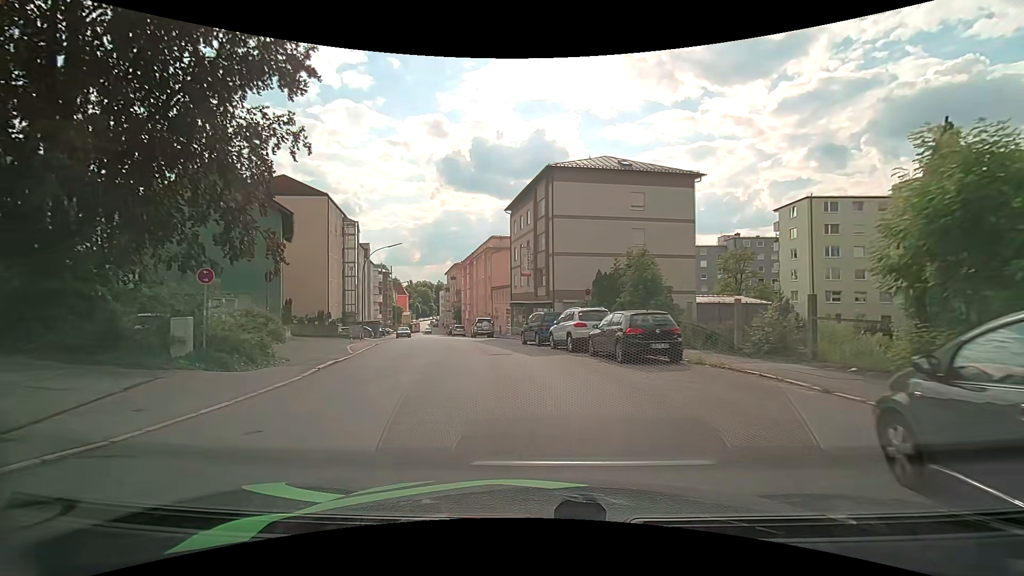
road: tertiary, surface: asphalt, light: Day
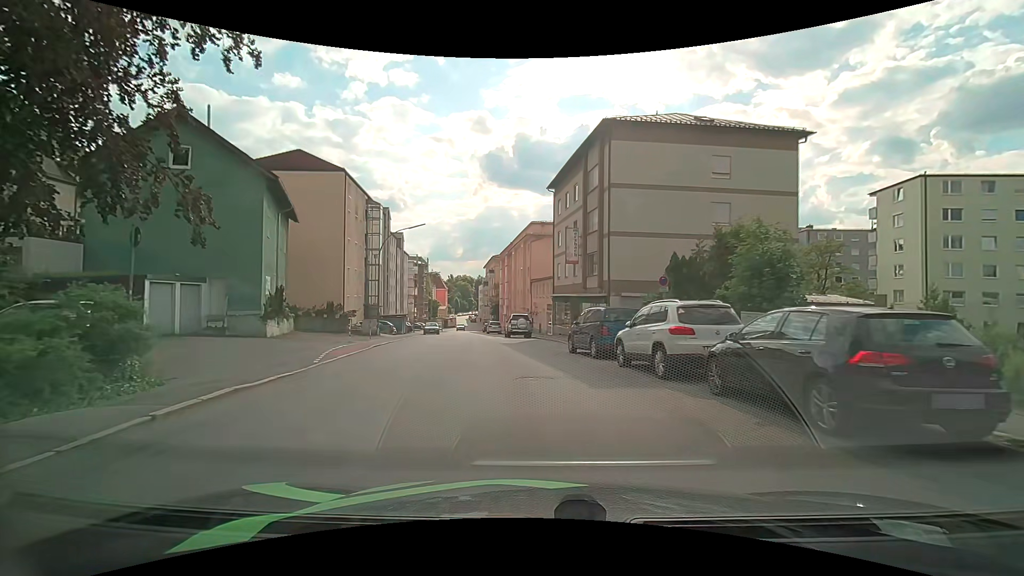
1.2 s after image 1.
(-0.3, +7.9) m; -4°
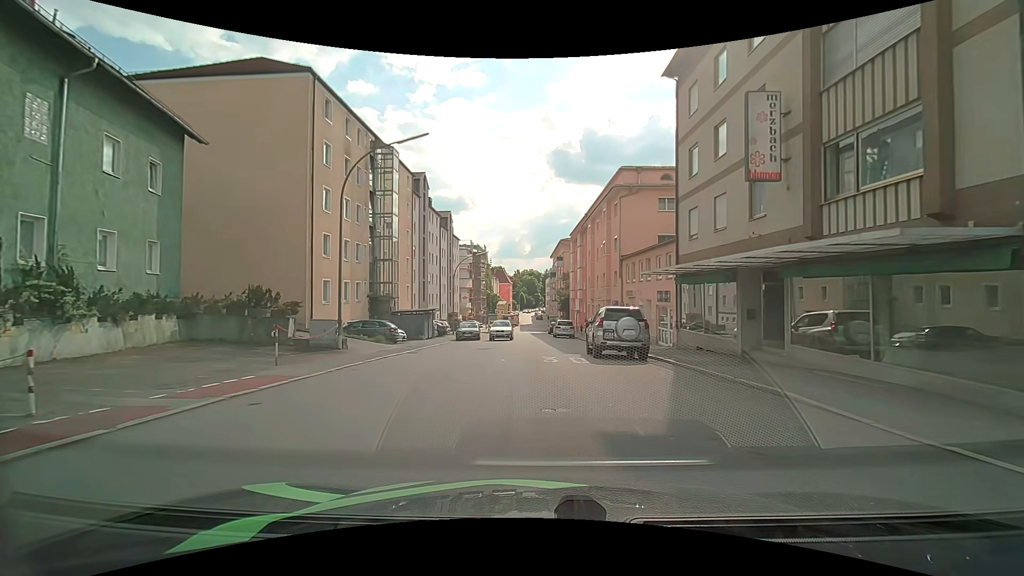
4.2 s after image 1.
(-1.7, +20.5) m; -8°
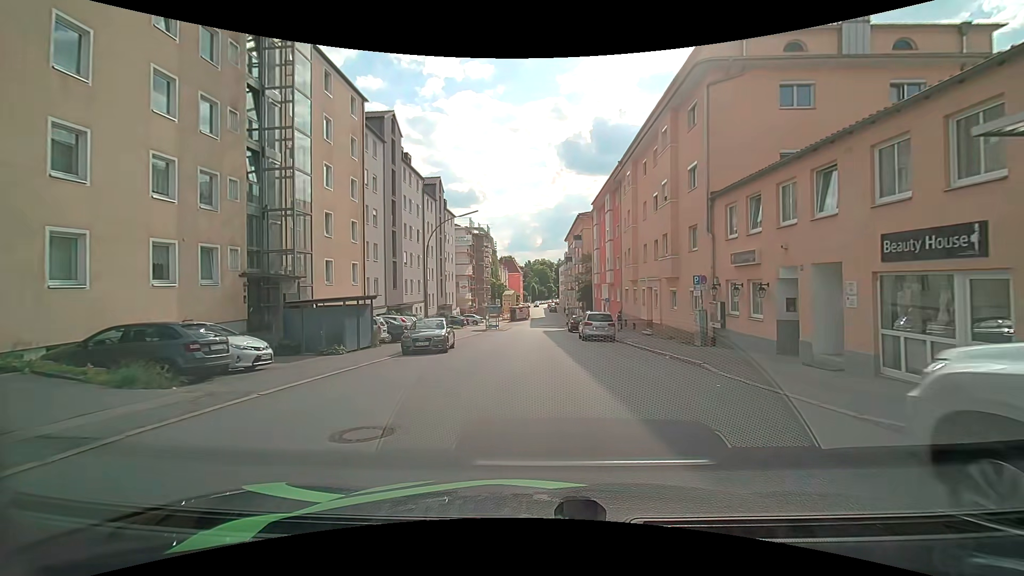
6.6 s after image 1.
(-0.4, +17.8) m; -2°
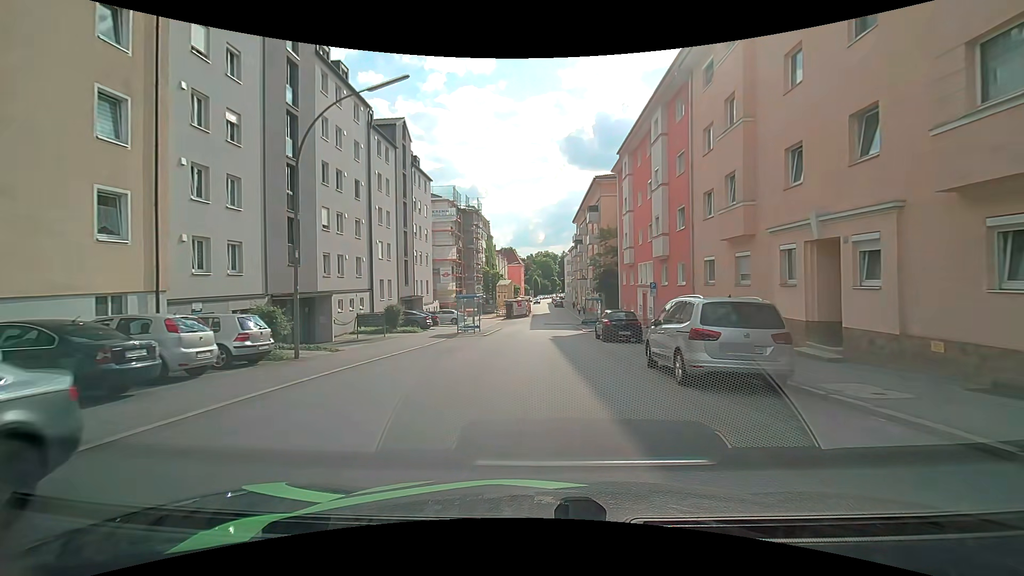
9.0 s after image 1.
(0.0, +19.3) m; 0°
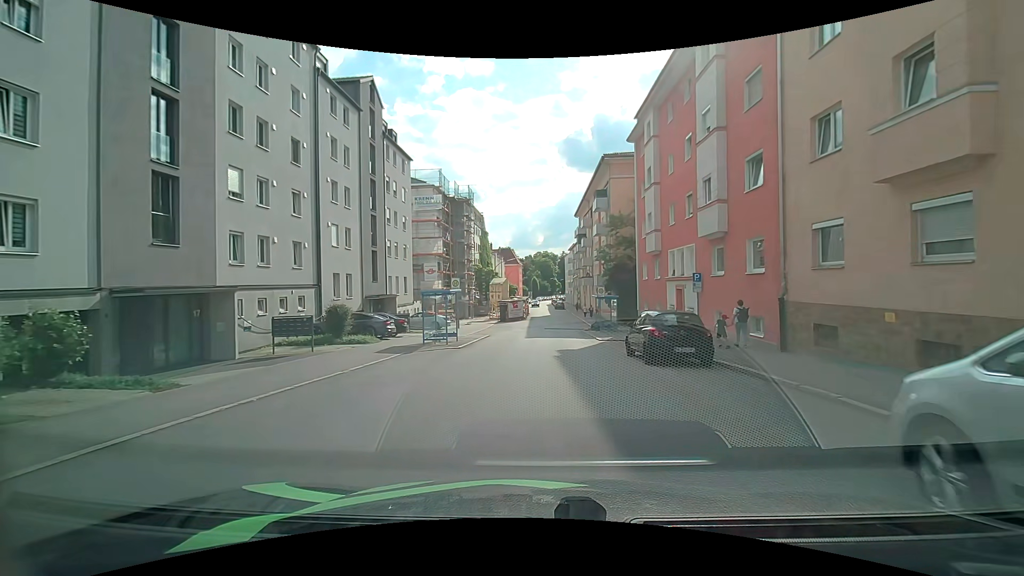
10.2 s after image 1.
(-0.1, +9.0) m; 0°
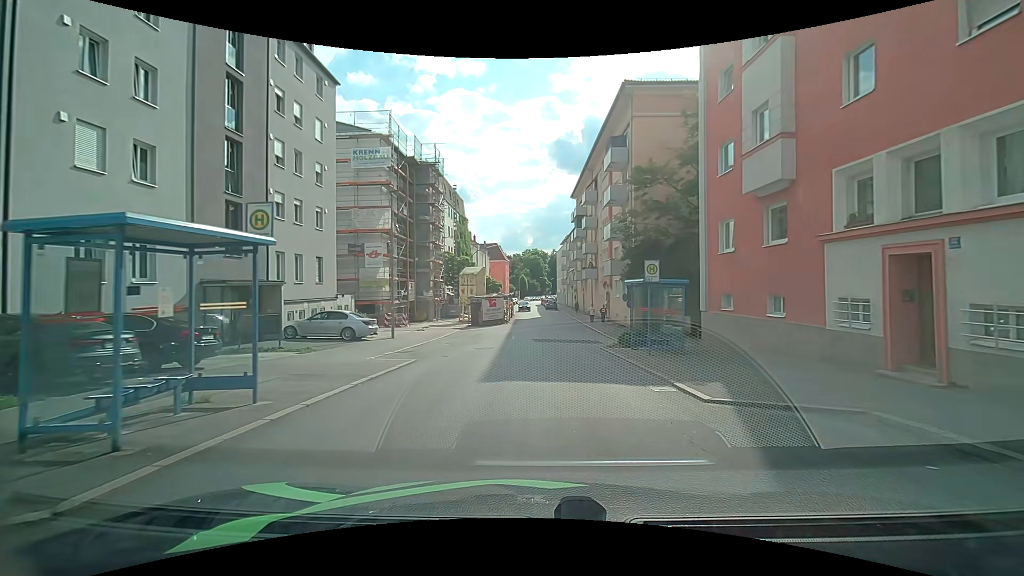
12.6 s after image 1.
(+0.1, +16.9) m; 0°
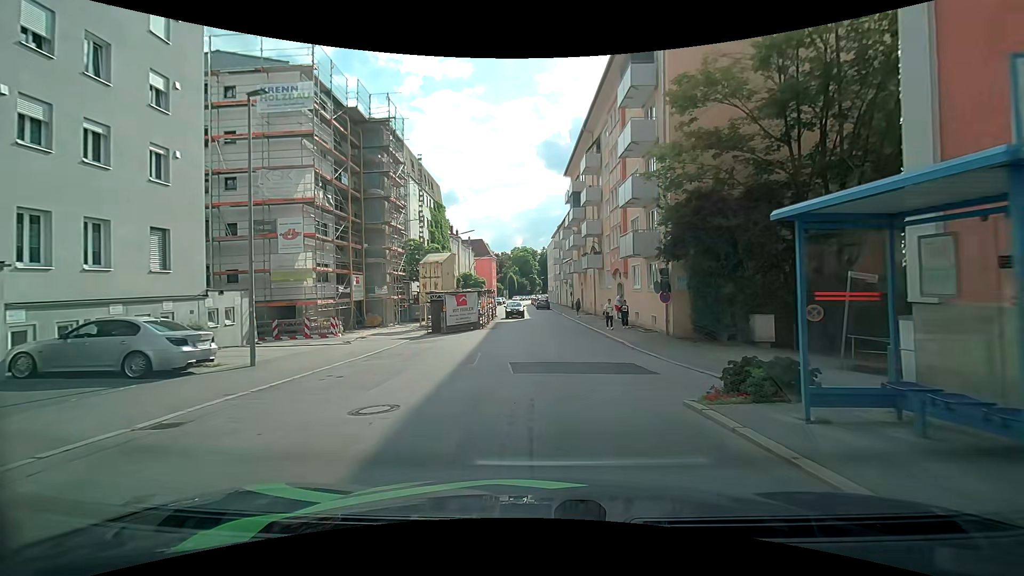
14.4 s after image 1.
(+0.3, +12.3) m; +2°
(0, +10) (+1, +20) (+1, +30) (+1, +40) (0, +50) (-1, +60) (-2, +70) (-2, +80) (-3, +90) (-3, +100) m
